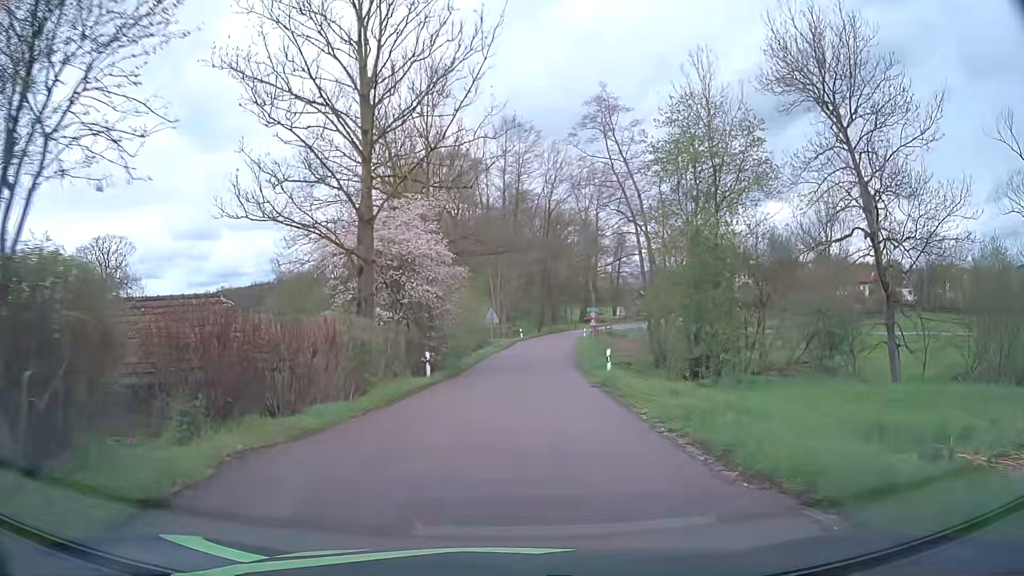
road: unclassified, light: Day
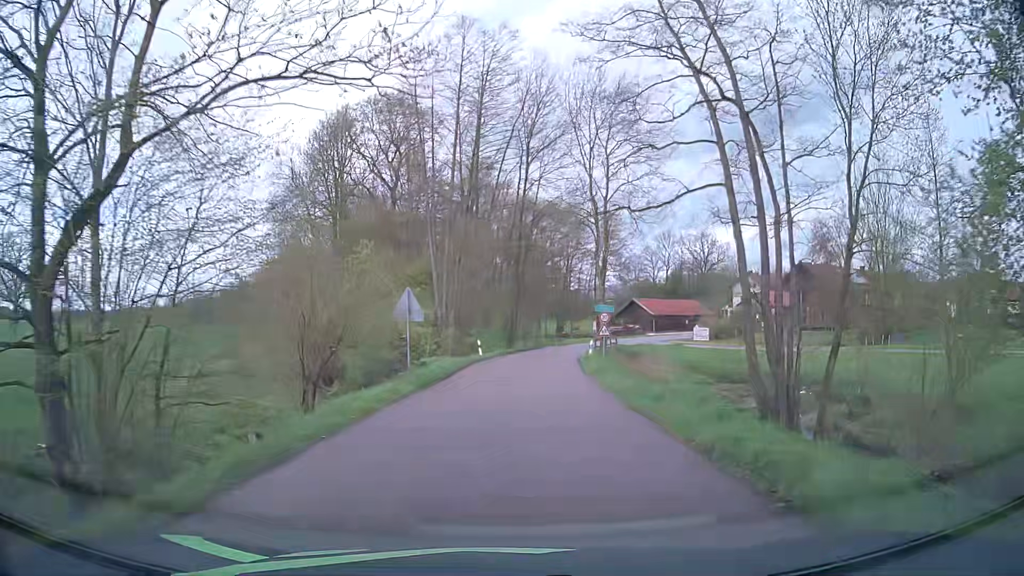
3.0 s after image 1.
(+0.9, +27.8) m; +3°
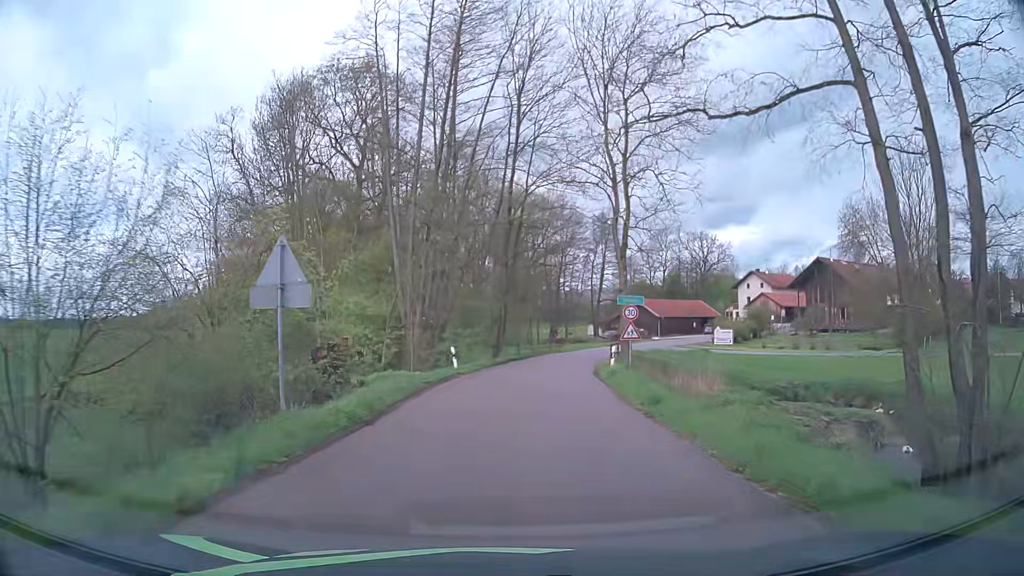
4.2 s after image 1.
(+0.1, +11.3) m; +1°
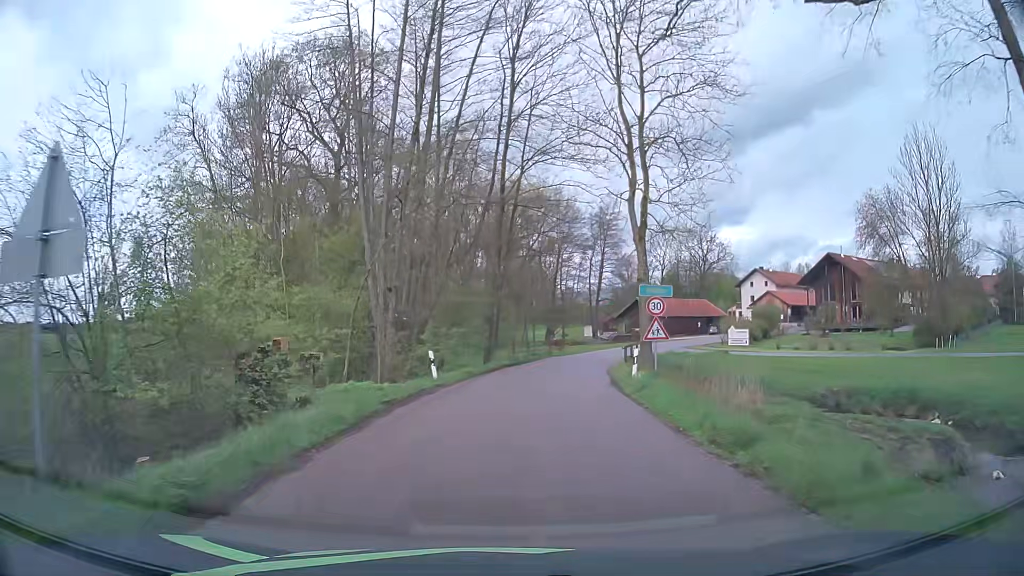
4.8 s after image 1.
(+0.1, +5.7) m; +1°
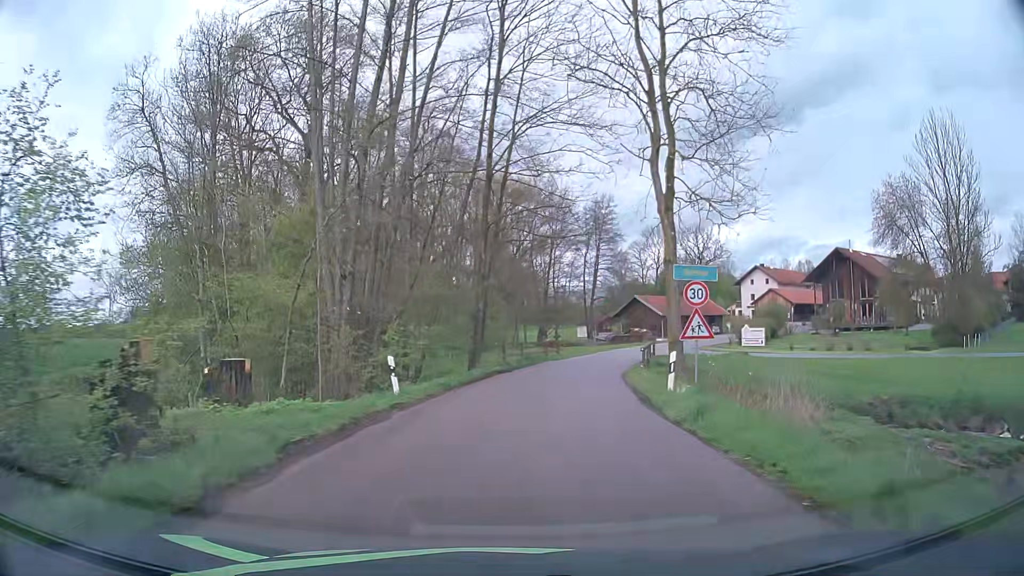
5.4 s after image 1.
(0.0, +5.7) m; +1°
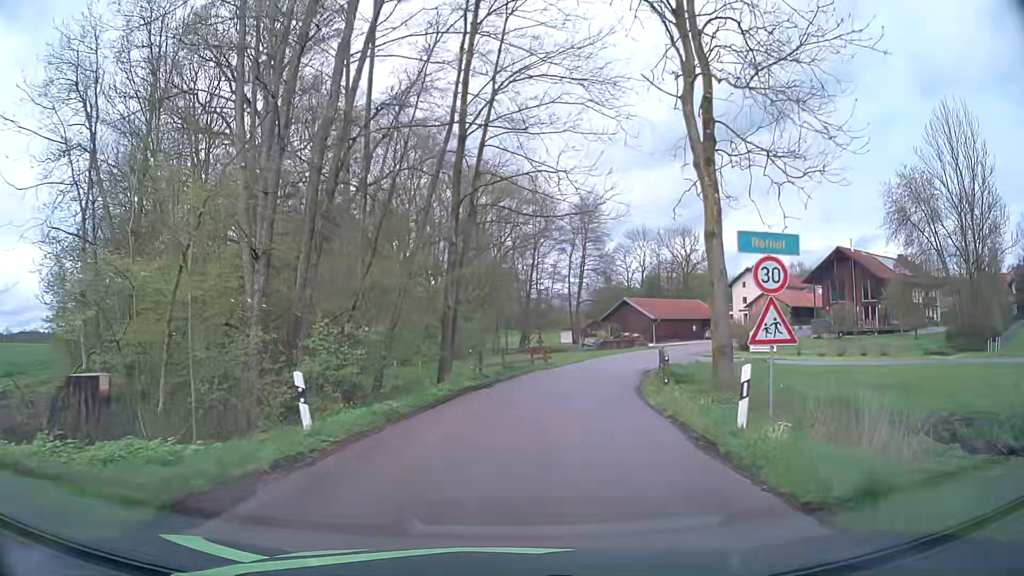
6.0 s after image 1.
(0.0, +5.7) m; +1°
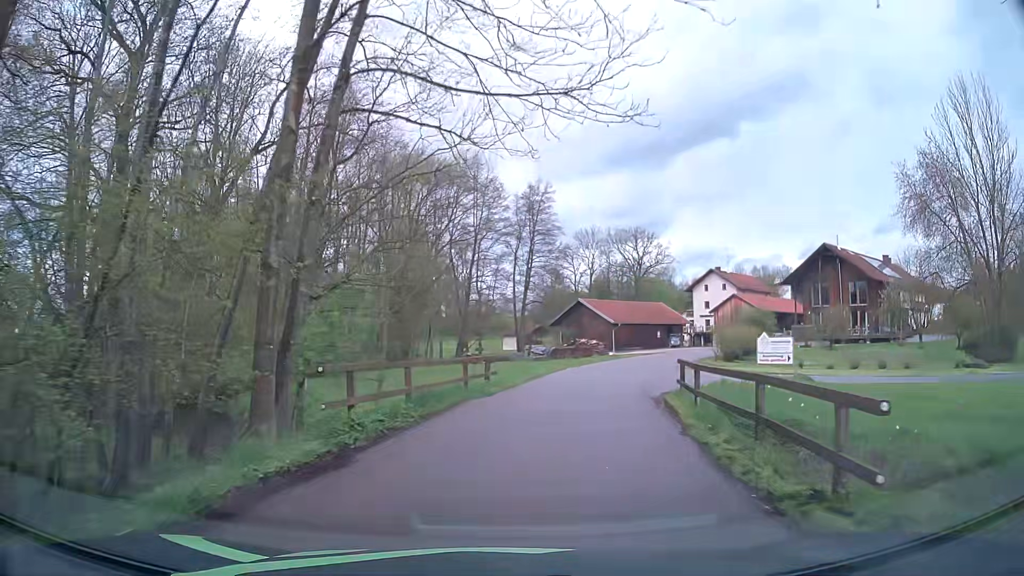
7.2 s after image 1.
(+0.5, +11.4) m; +5°
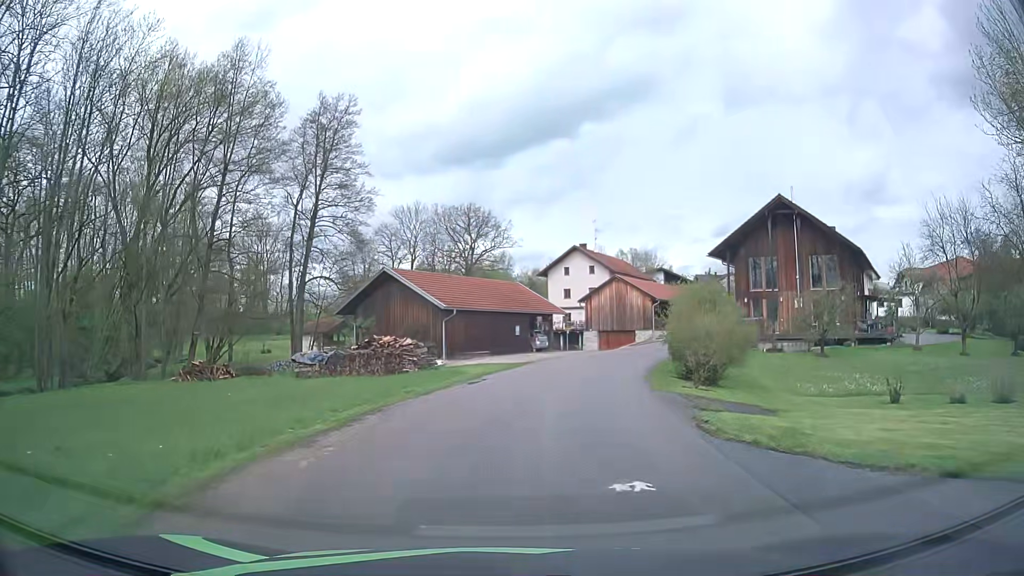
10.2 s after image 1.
(+3.4, +28.5) m; +15°
(0, +10) (+2, +20) (+4, +30) (+7, +39) (+10, +49) (+15, +57) (+21, +65) (+27, +73) (+33, +81) (+39, +89) m
